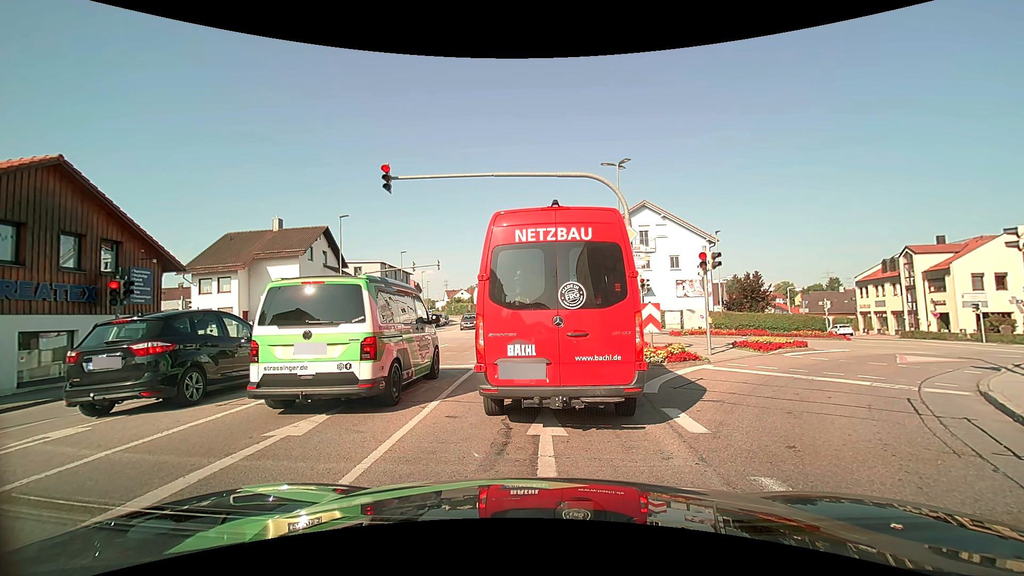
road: tertiary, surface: asphalt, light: Day
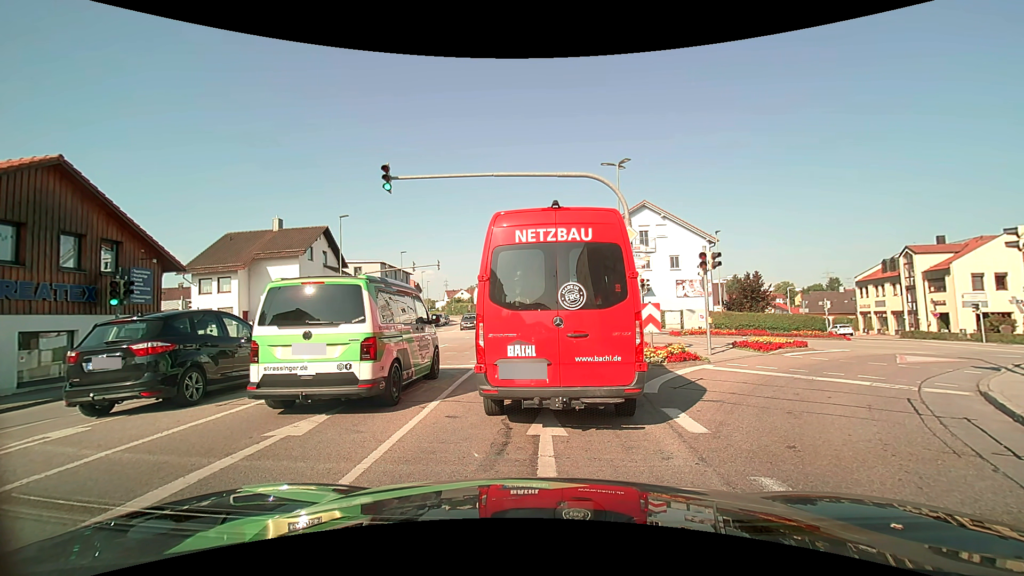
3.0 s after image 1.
(0.0, 0.0) m; 0°
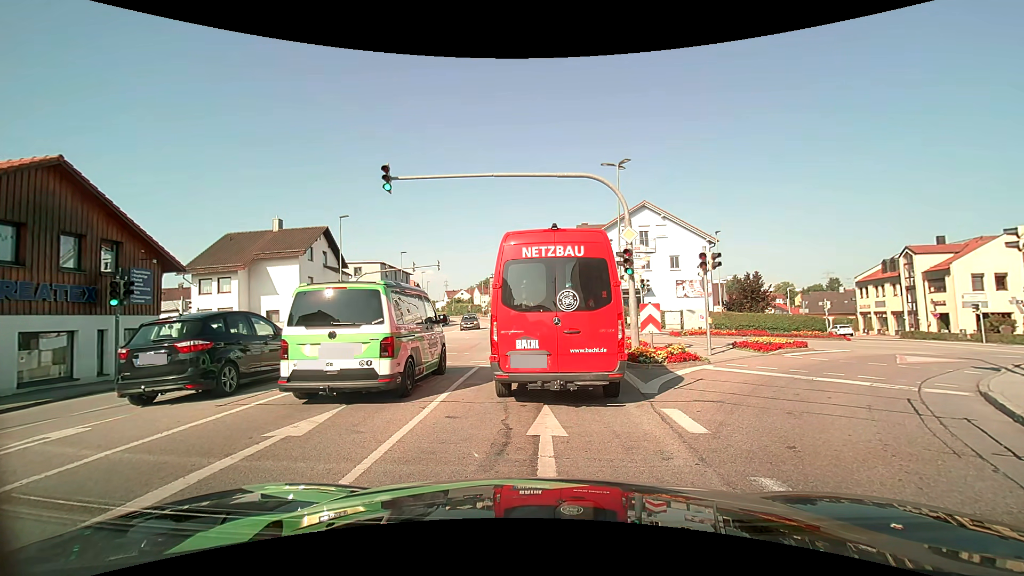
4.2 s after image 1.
(0.0, 0.0) m; 0°
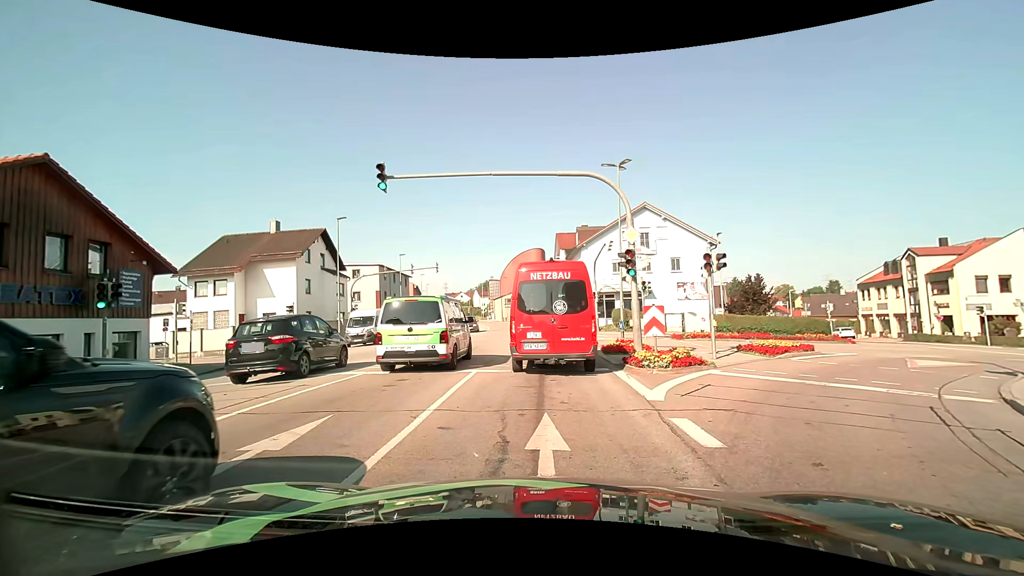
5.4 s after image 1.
(0.0, +0.5) m; 0°
